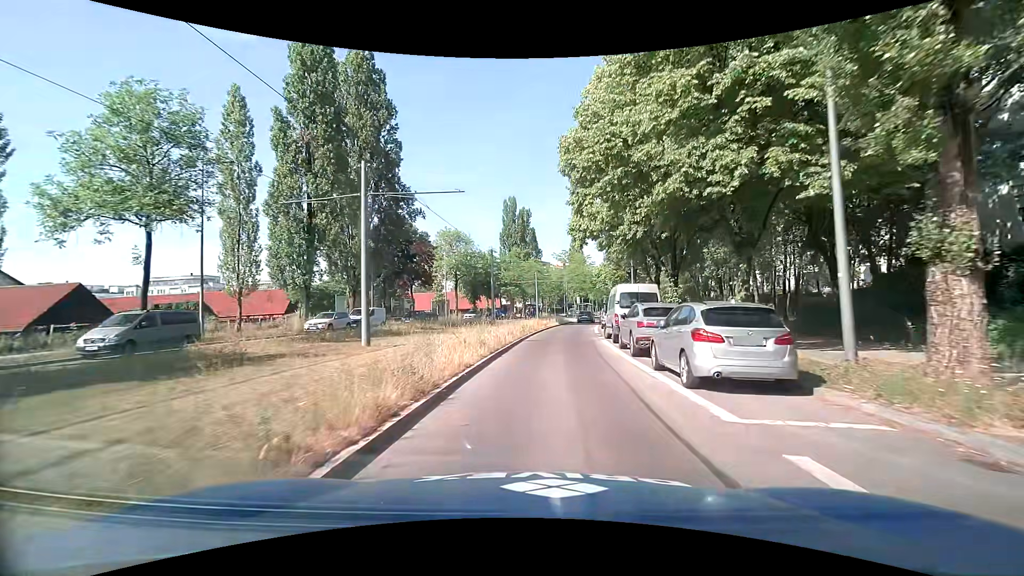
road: secondary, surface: asphalt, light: Day
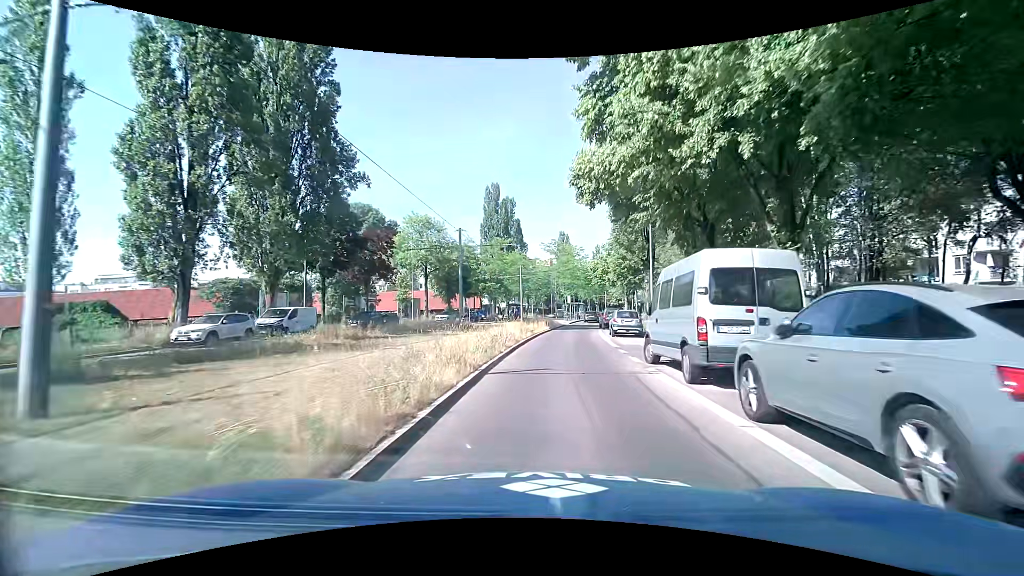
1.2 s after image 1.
(+0.1, +11.8) m; +1°
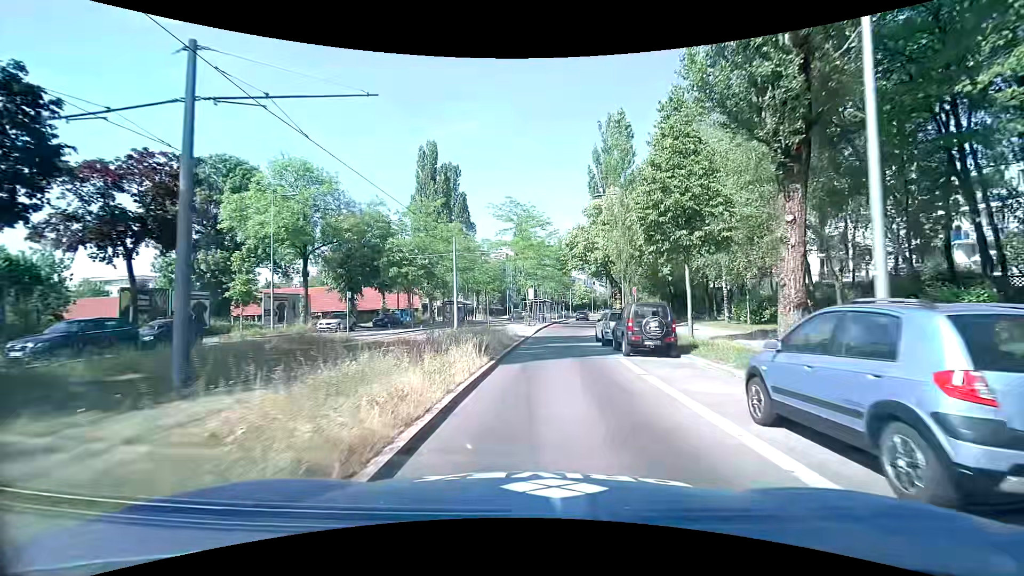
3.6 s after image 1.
(+1.4, +23.7) m; +6°
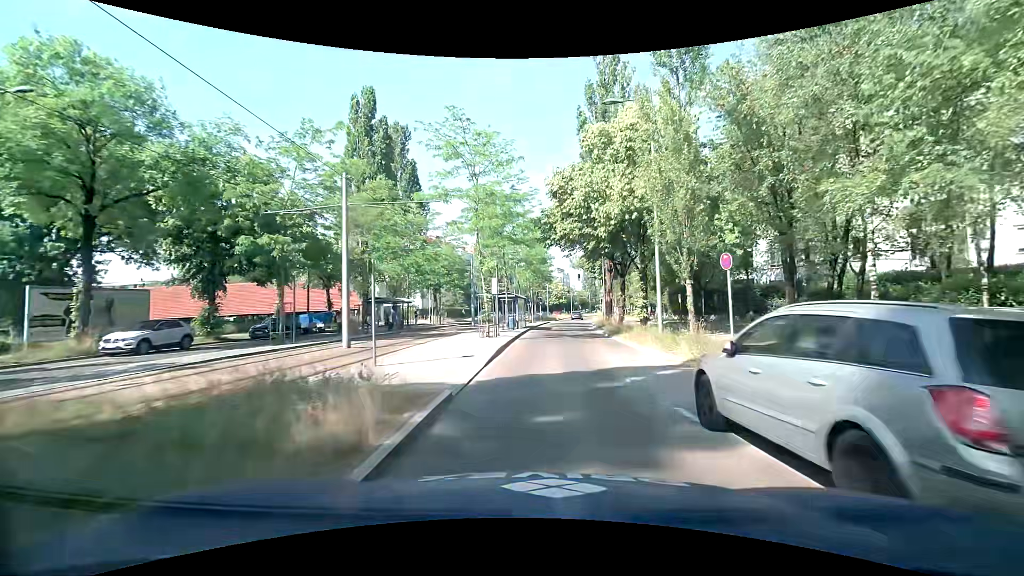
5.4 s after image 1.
(+0.5, +17.6) m; +3°
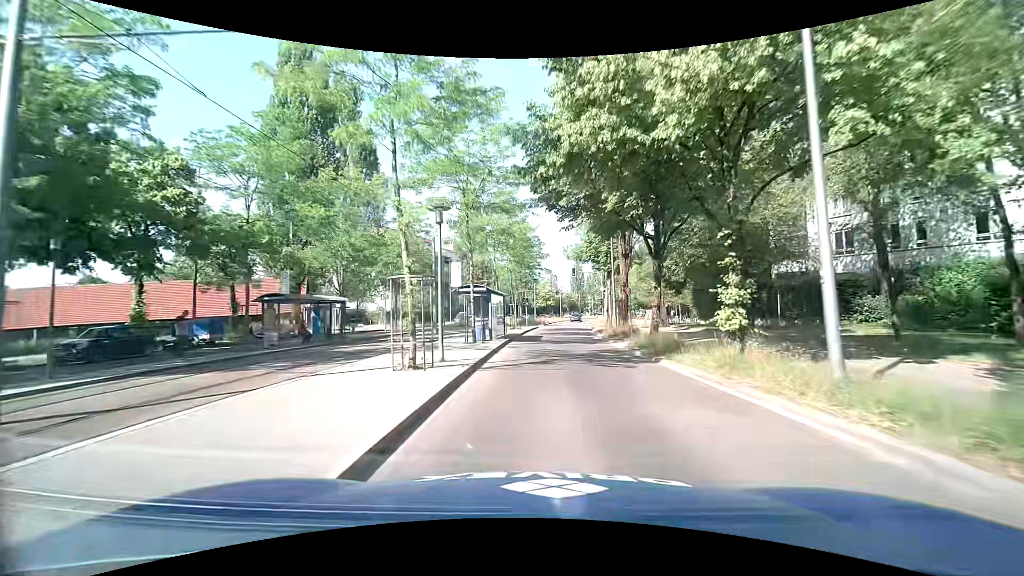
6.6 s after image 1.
(+0.2, +12.7) m; +1°
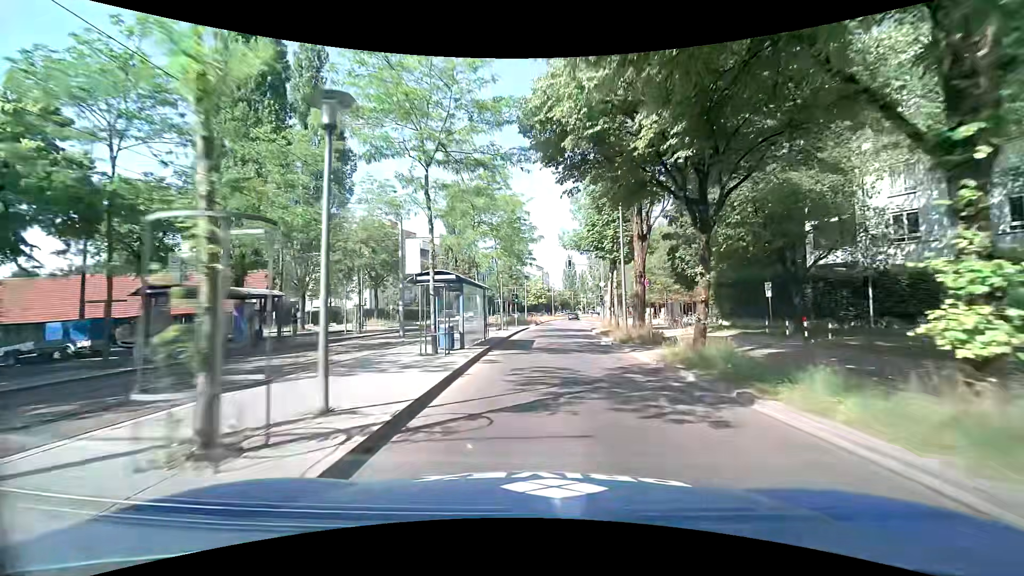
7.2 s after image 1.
(+0.1, +6.7) m; +2°
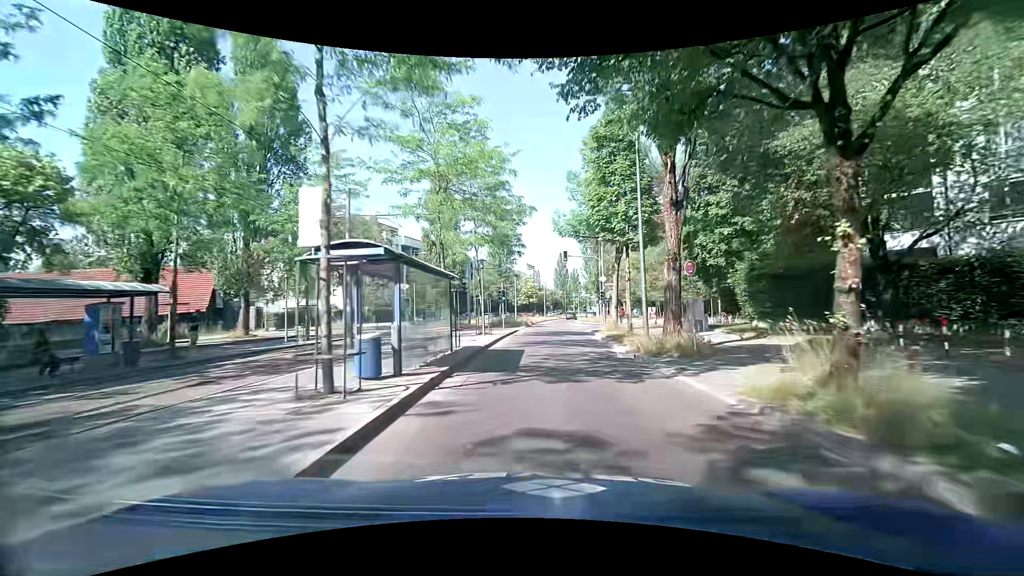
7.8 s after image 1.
(0.0, +6.9) m; 0°
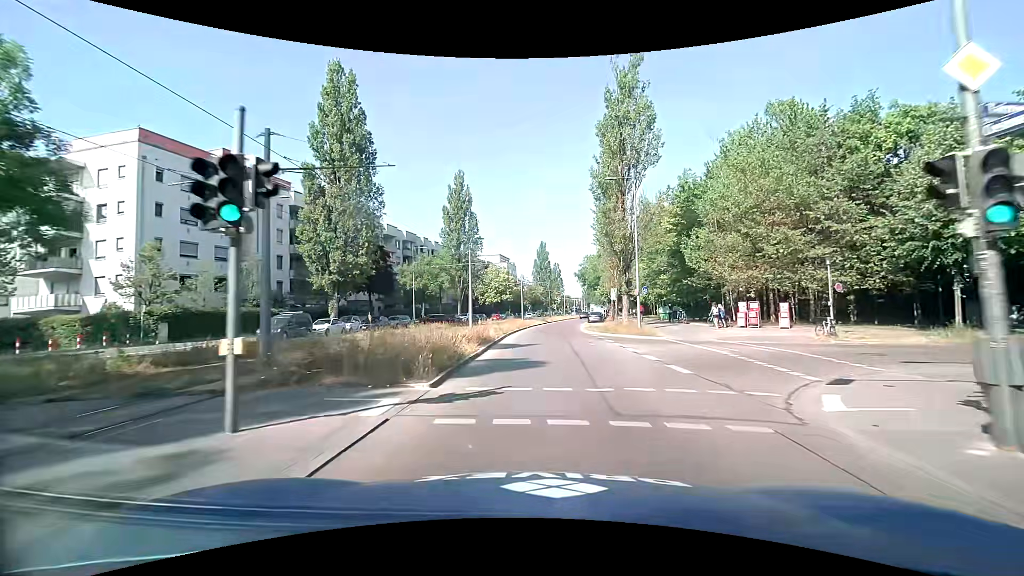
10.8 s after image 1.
(+0.7, +35.6) m; +3°
(0, +10) (0, +20) (+1, +30) (+1, +40) (+2, +50) (+2, +60) (+4, +70) (+5, +80) (+7, +90) (+9, +99) m
